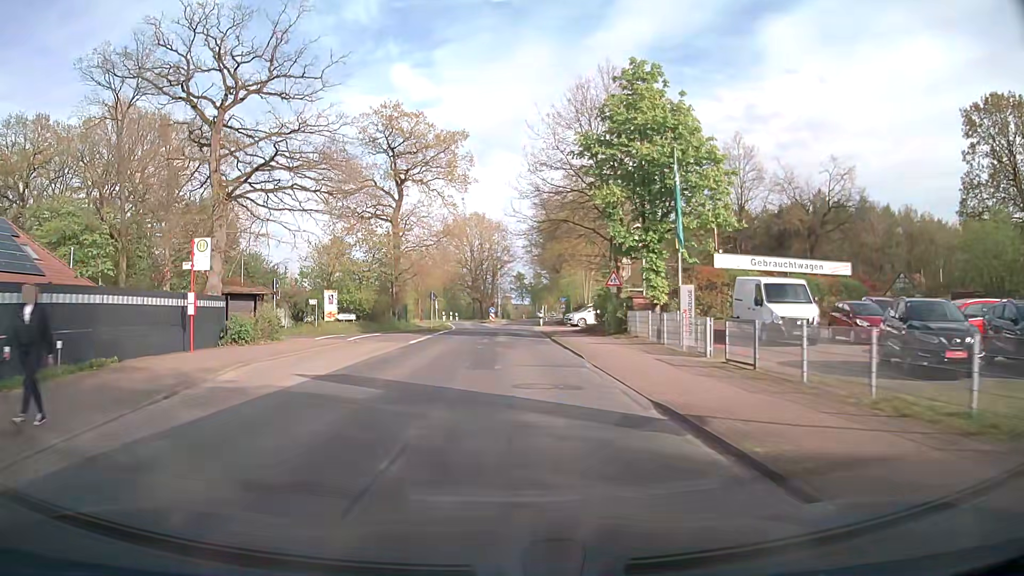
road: secondary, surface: asphalt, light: Day
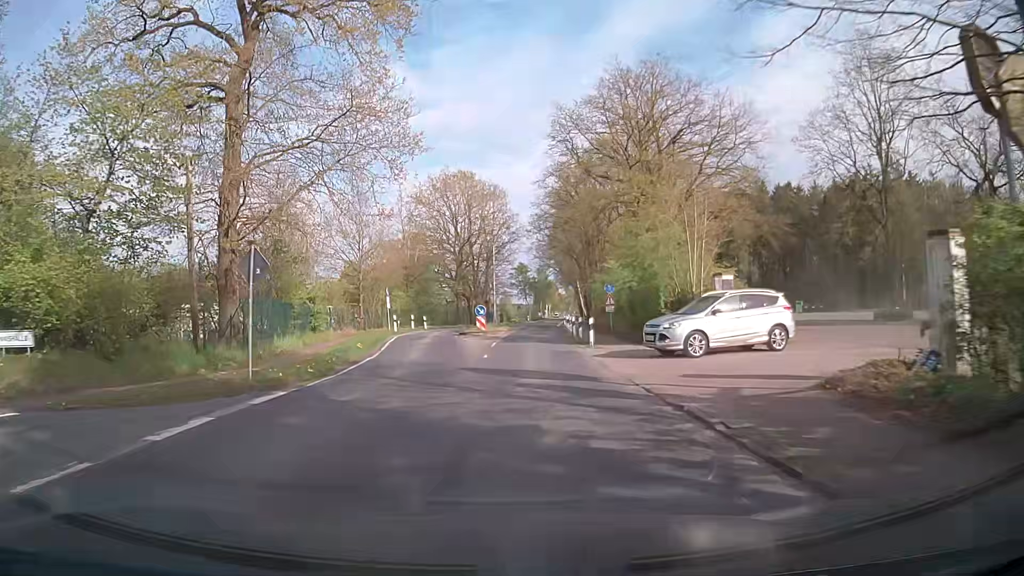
(0.0, +33.6) m; 0°
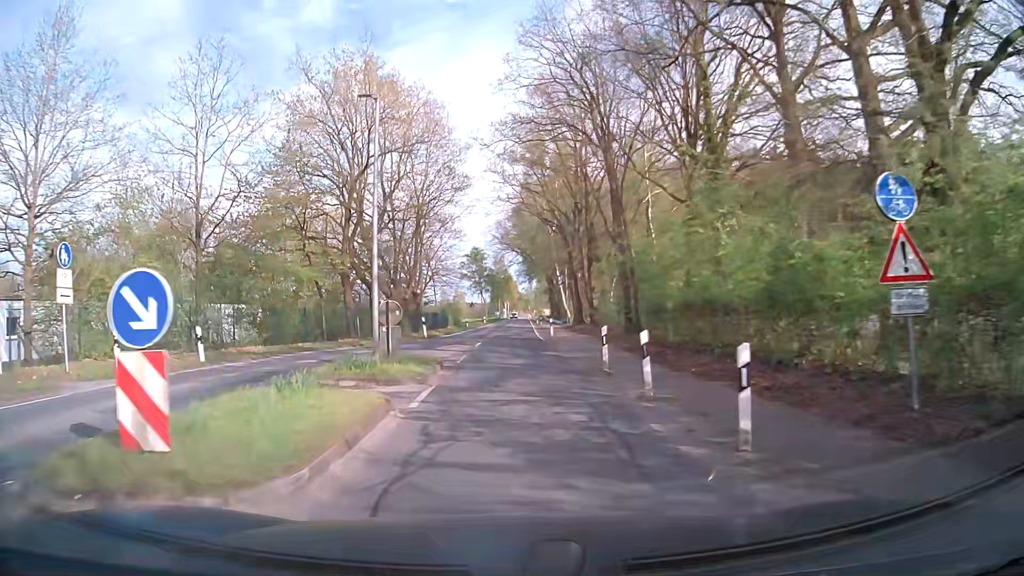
(+1.2, +33.8) m; +4°
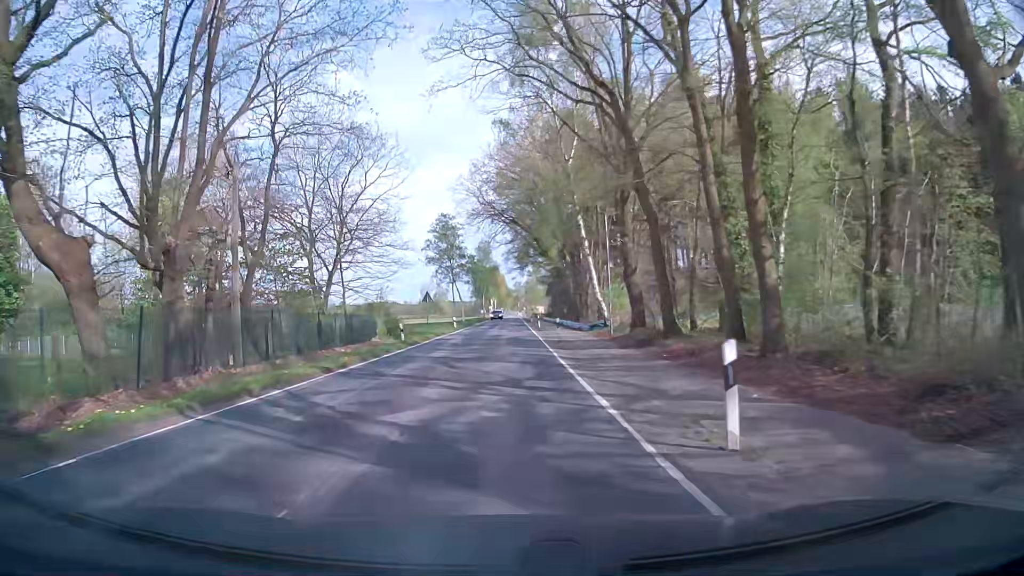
(+0.3, +34.9) m; 0°
(0, +10) (0, +20) (0, +30) (+1, +40) (+1, +50) (+1, +60) (+2, +70) (+2, +80) (+2, +90) (+2, +100) m
